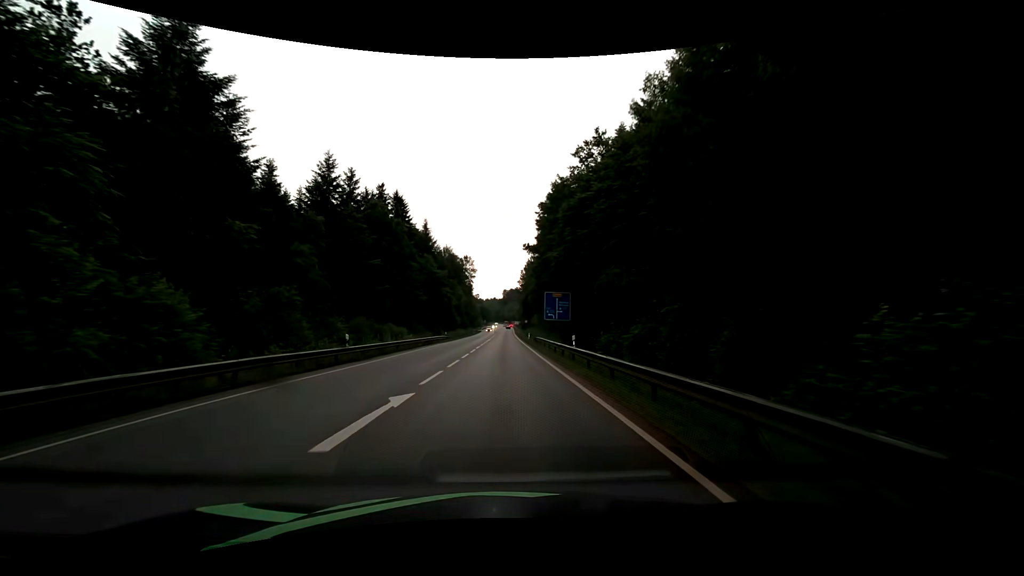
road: secondary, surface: asphalt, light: Day
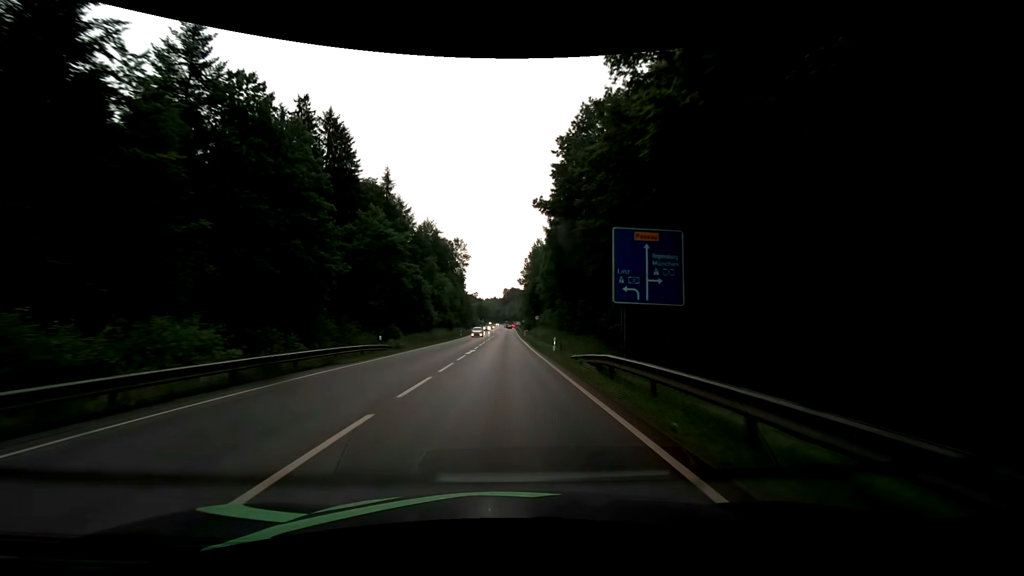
(-0.1, +32.4) m; 0°
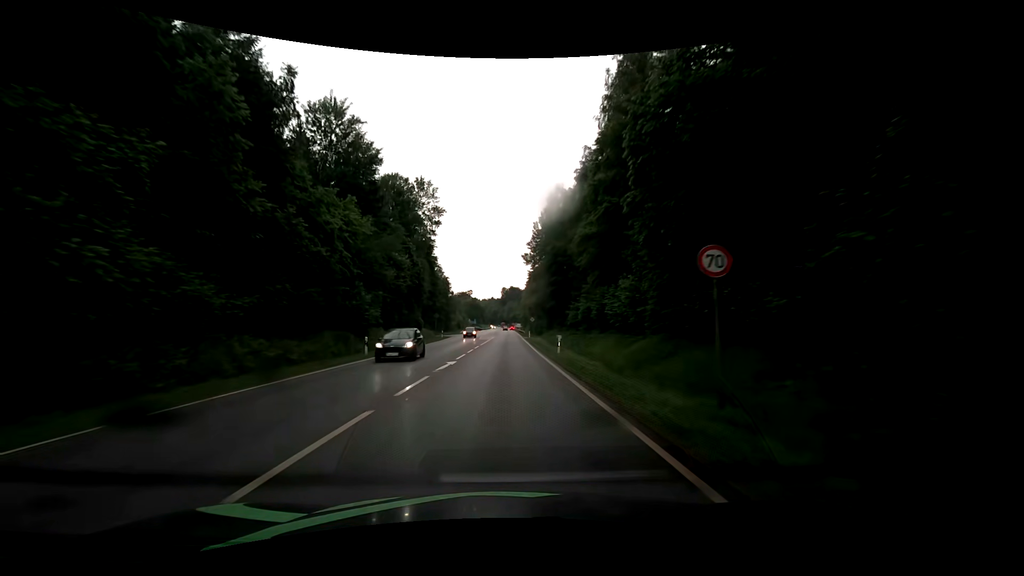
(-0.3, +53.8) m; 0°
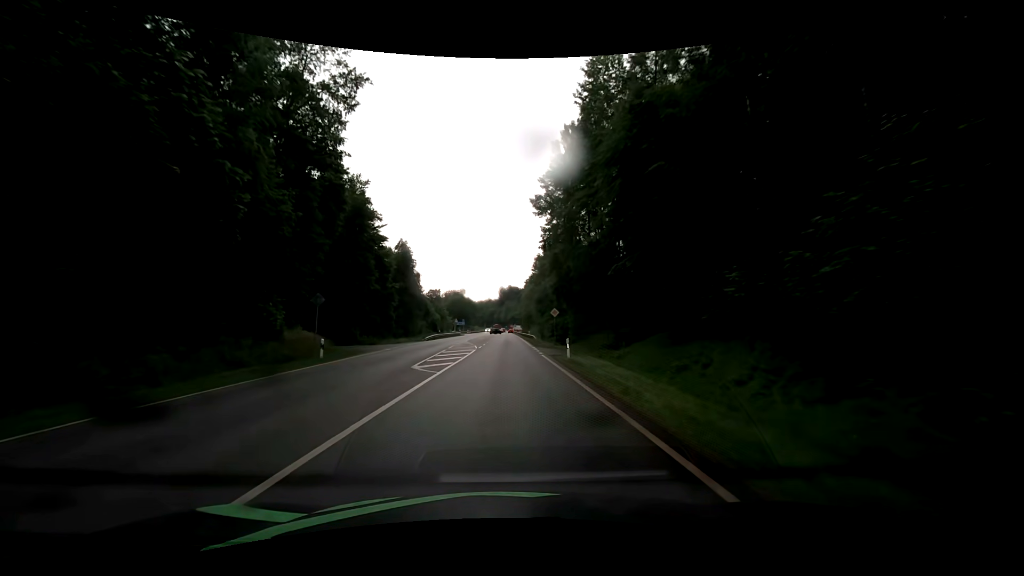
(0.0, +42.7) m; 0°
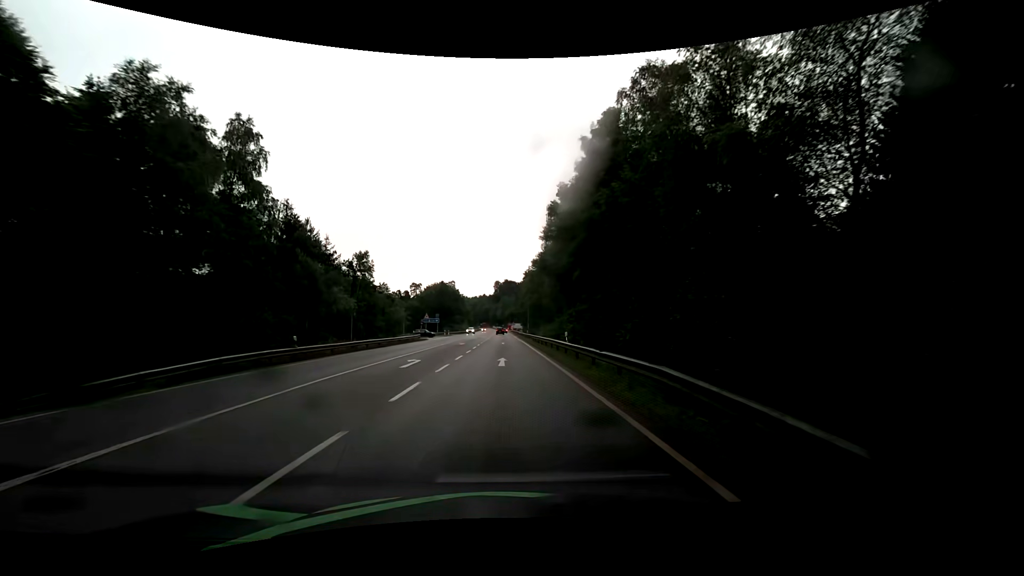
(+0.4, +50.3) m; +1°
(0, +10) (0, +20) (0, +30) (-1, +40) (-1, +50) (-1, +60) (-1, +70) (-1, +80) (-2, +90) (-2, +100) m
